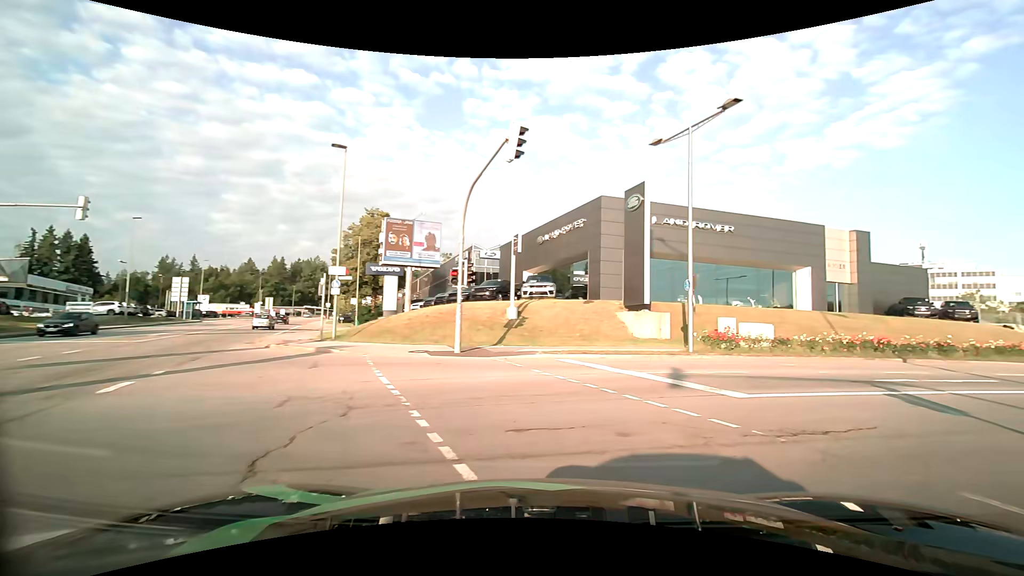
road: tertiary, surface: asphalt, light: Day
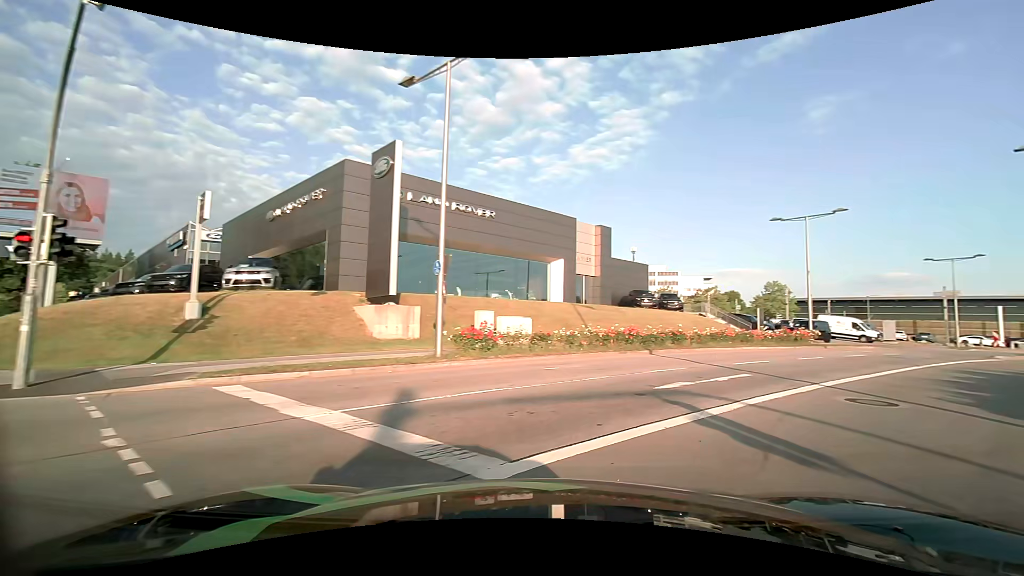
(+1.3, +5.6) m; +27°
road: secondary
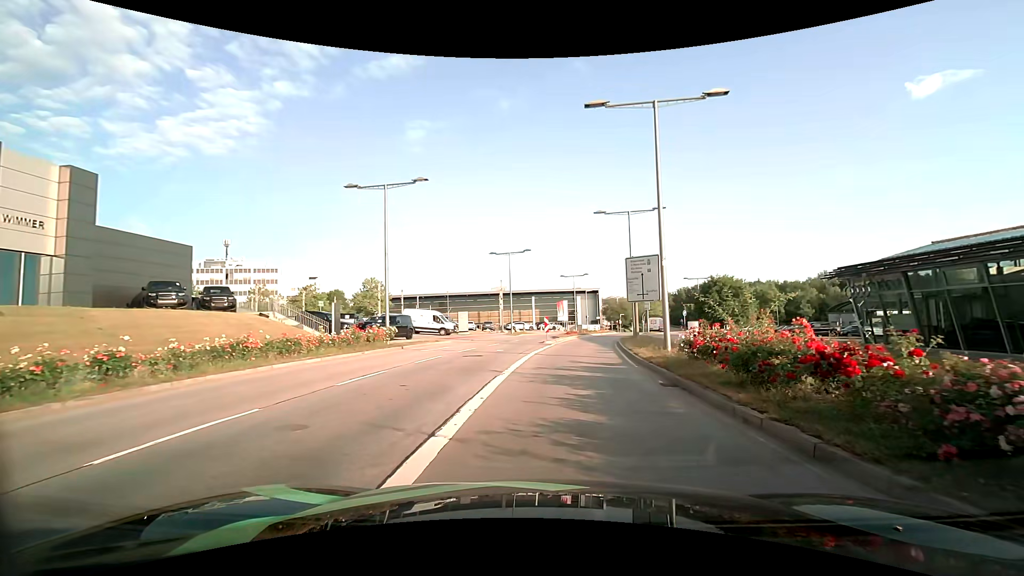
(+5.0, +10.5) m; +42°
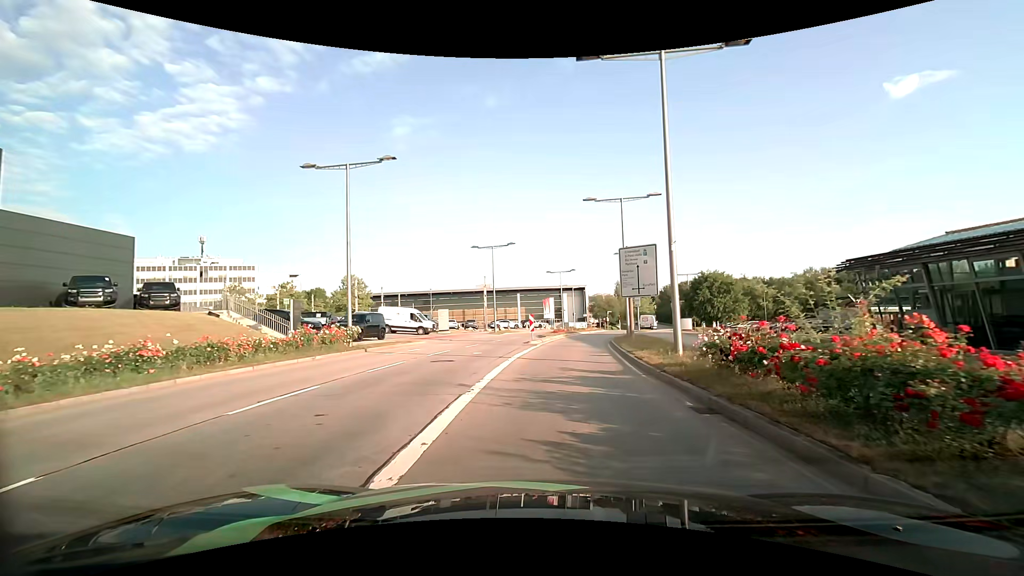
(+0.1, +3.3) m; +3°
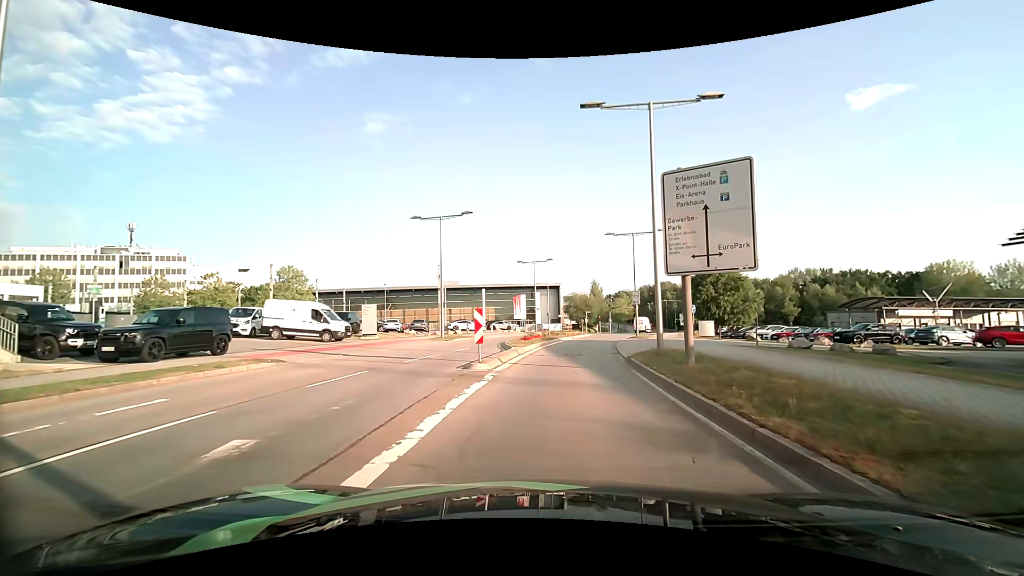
(+0.3, +15.0) m; +2°
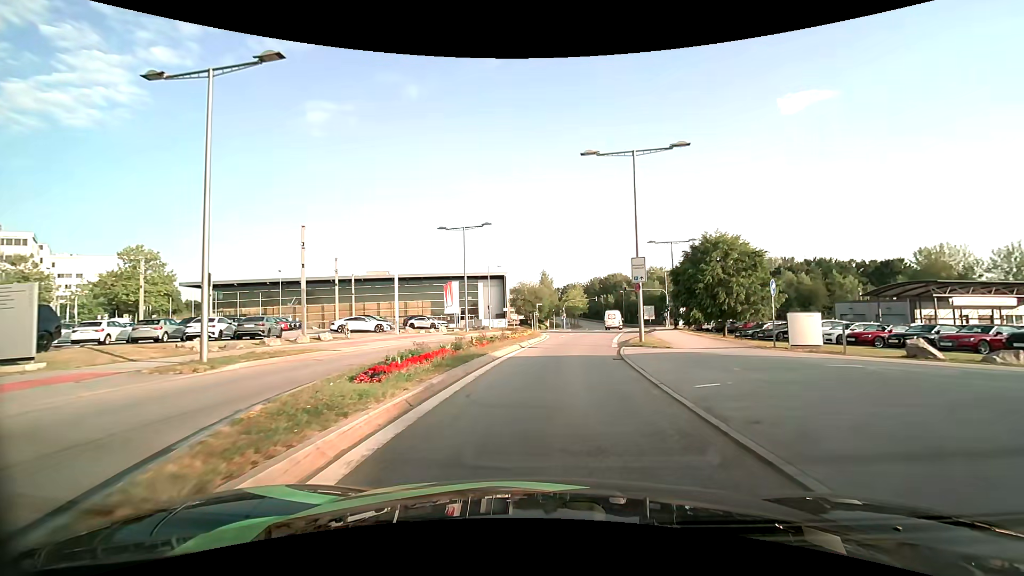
(+1.4, +21.0) m; +7°
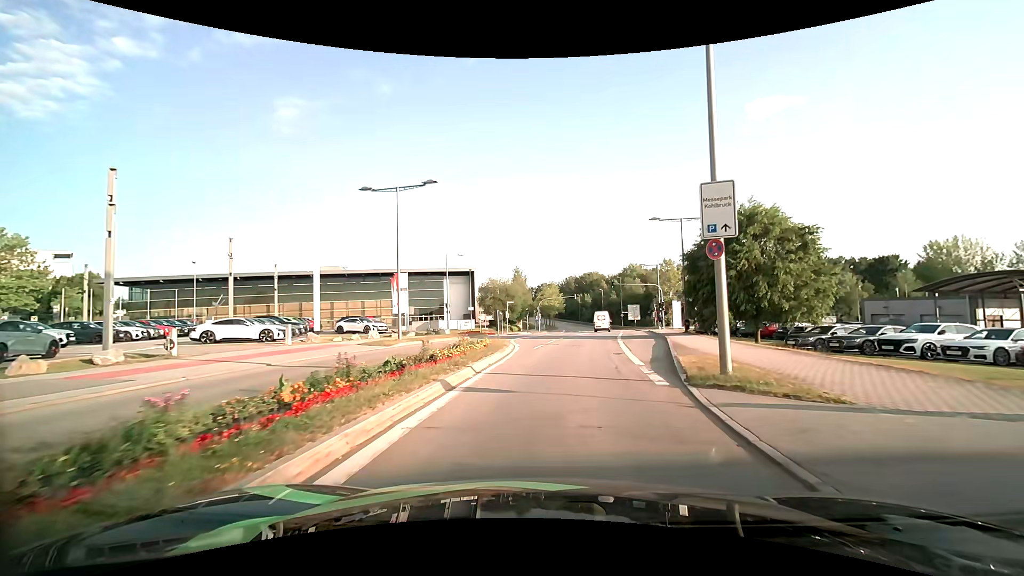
(+0.3, +13.2) m; +3°
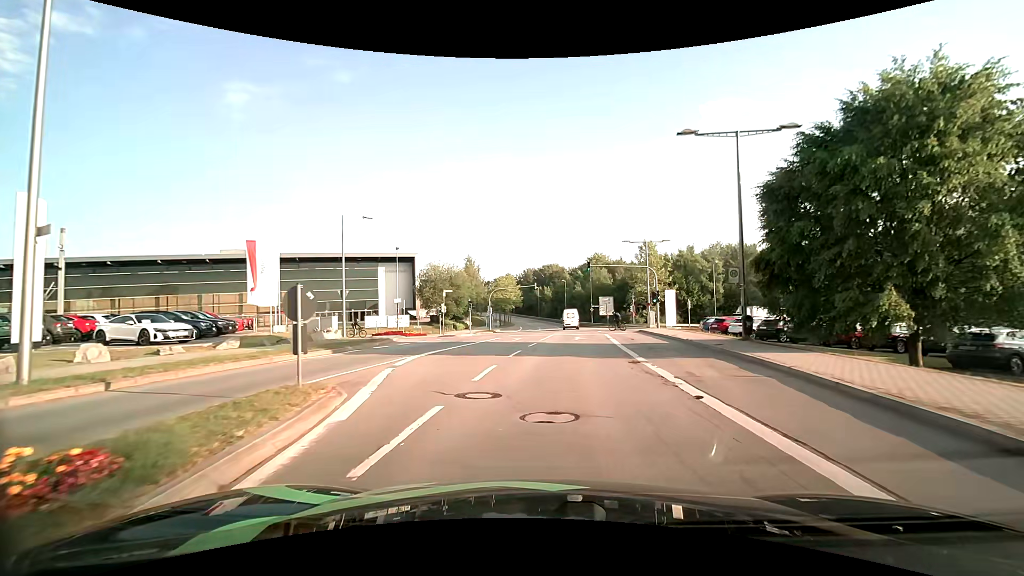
(+0.8, +18.9) m; +5°
(0, +10) (+1, +20) (+2, +30) (+3, +40) (+4, +50) (+4, +60) (+5, +70) (+5, +80) (+5, +90) (+5, +100) m
